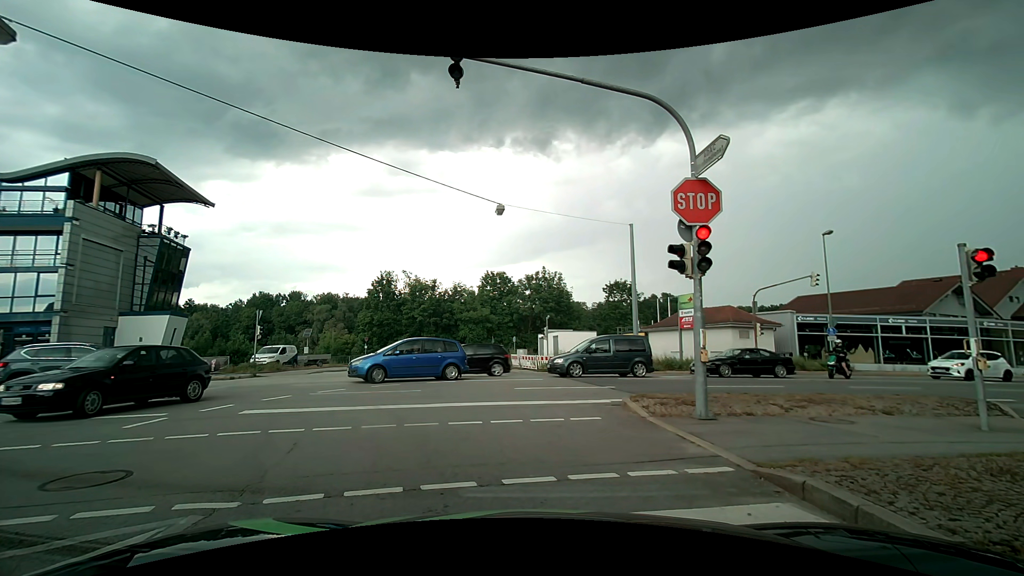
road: tertiary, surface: asphalt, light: Day
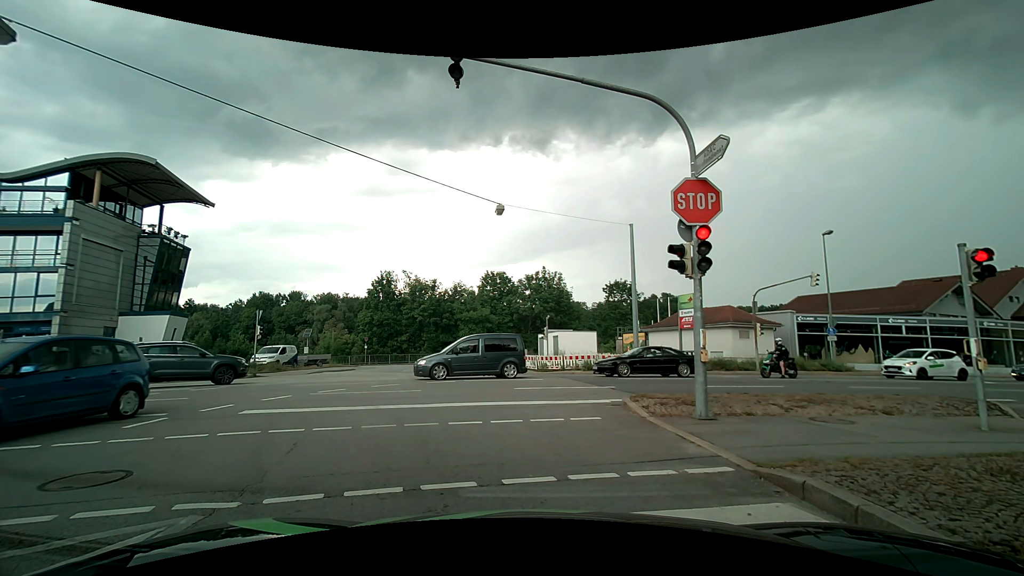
(0.0, 0.0) m; 0°
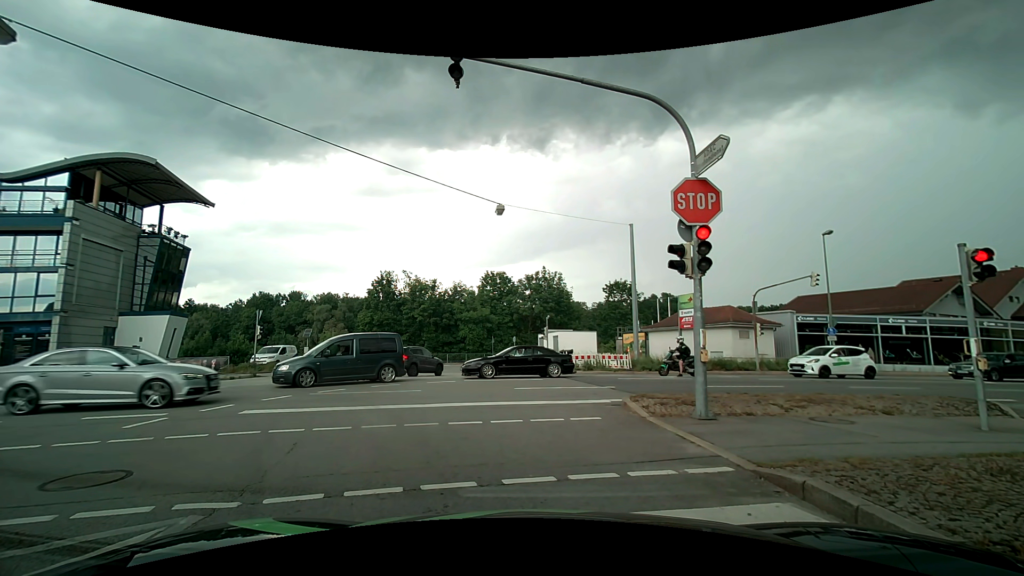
(0.0, 0.0) m; 0°
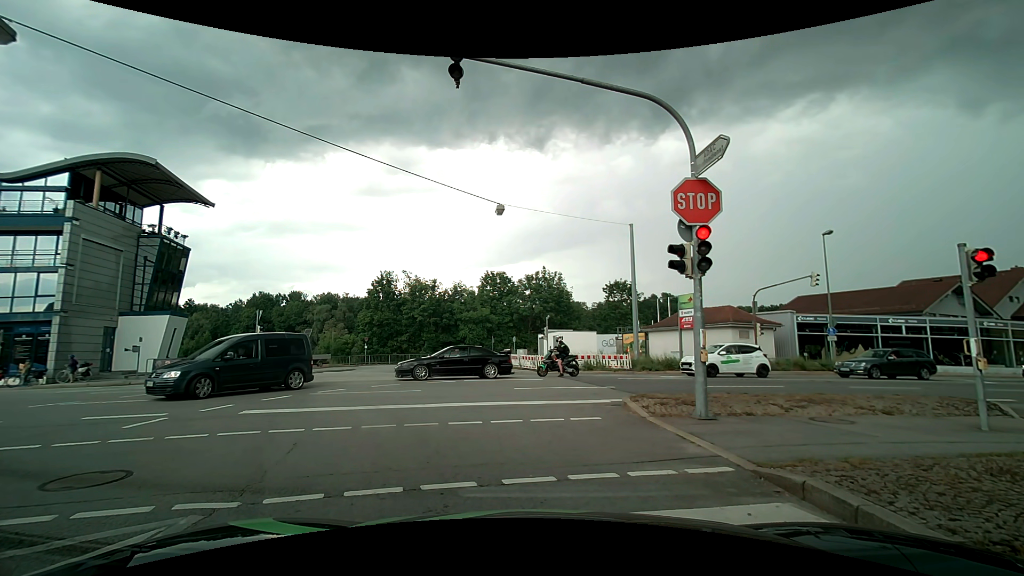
(0.0, 0.0) m; 0°
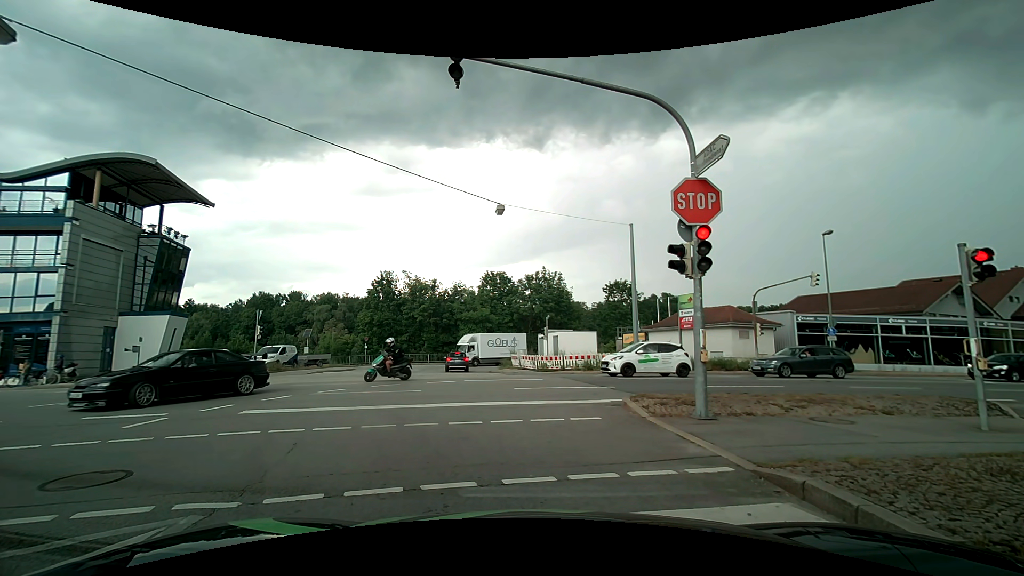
(0.0, 0.0) m; 0°
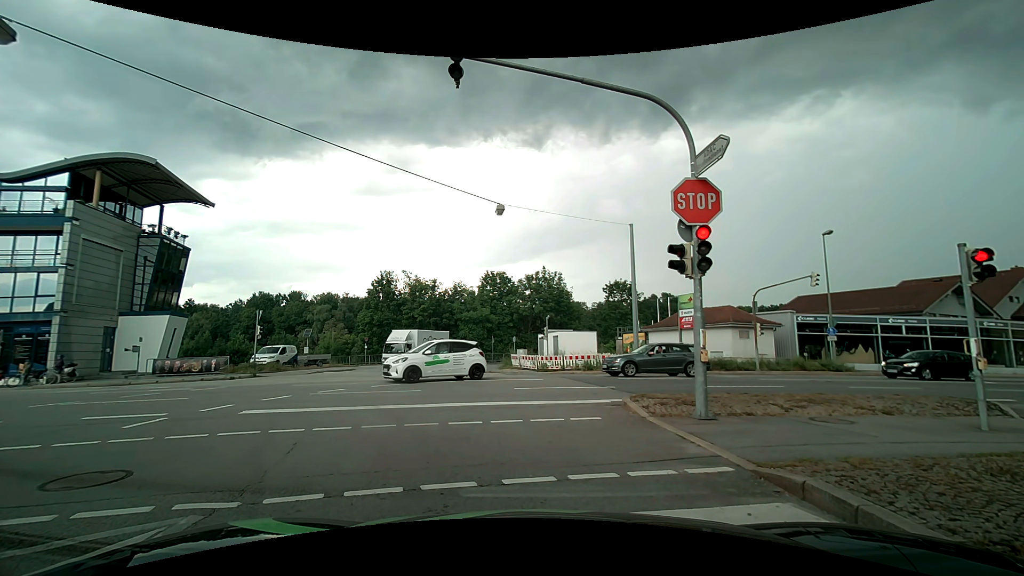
(0.0, 0.0) m; 0°
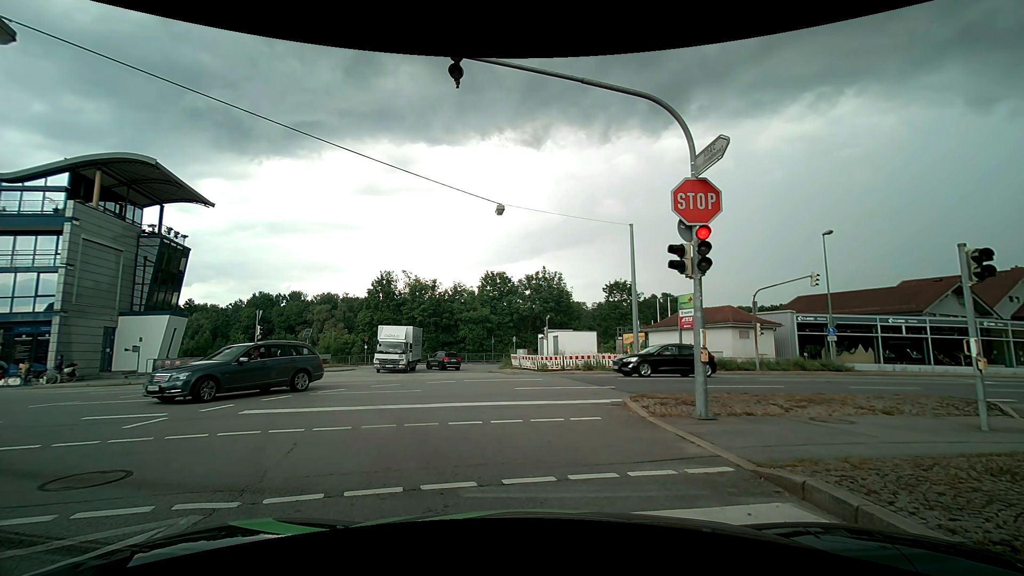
(0.0, 0.0) m; 0°
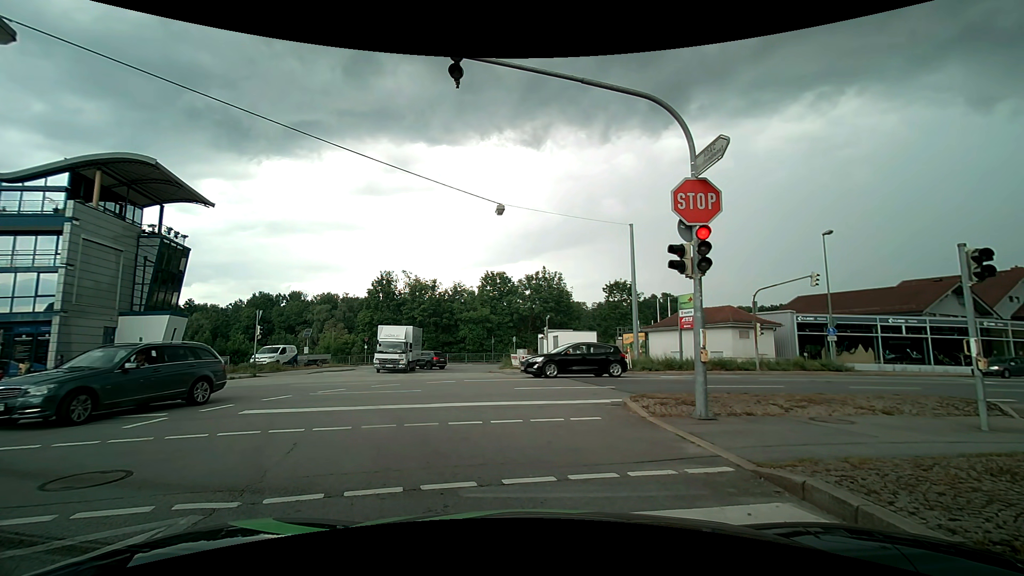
(0.0, 0.0) m; 0°
(-1, +10) (-7, +18) (-16, +21) (-26, +20) (-36, +18) (-46, +16) (-56, +14) (-65, +12) (-75, +10) (-85, +8) m
